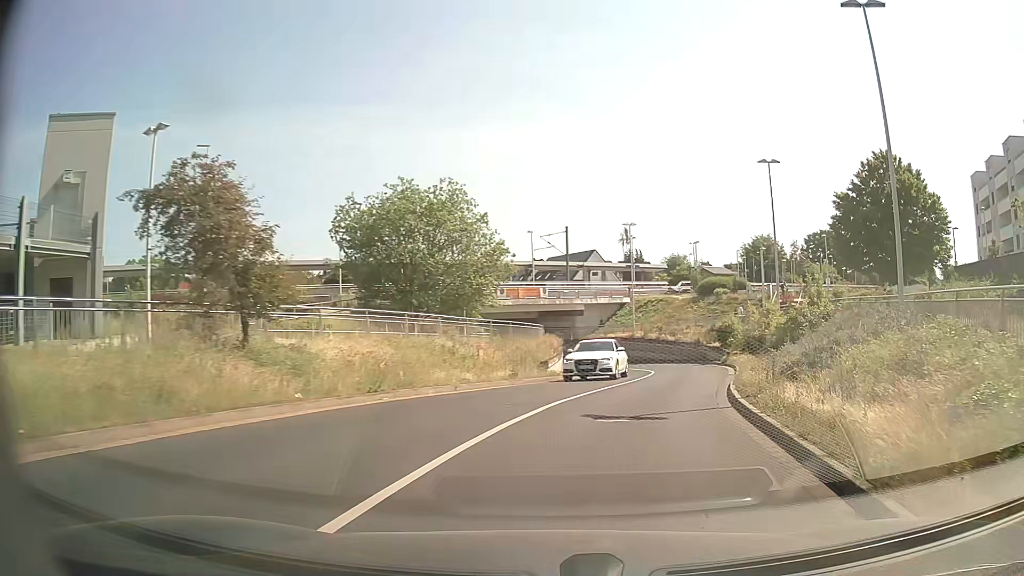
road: tertiary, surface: asphalt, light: Day
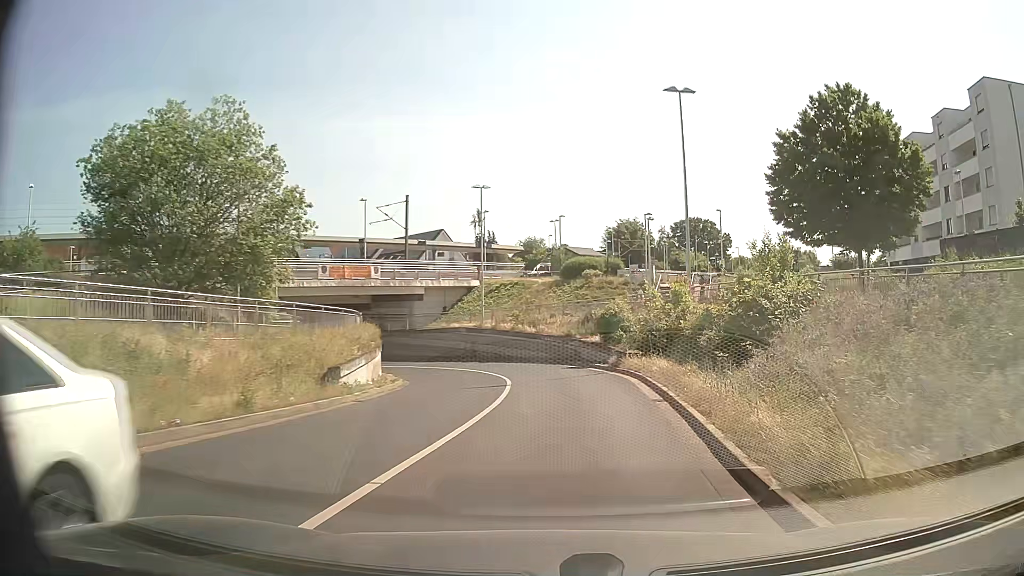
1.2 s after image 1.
(+1.4, +11.4) m; +13°
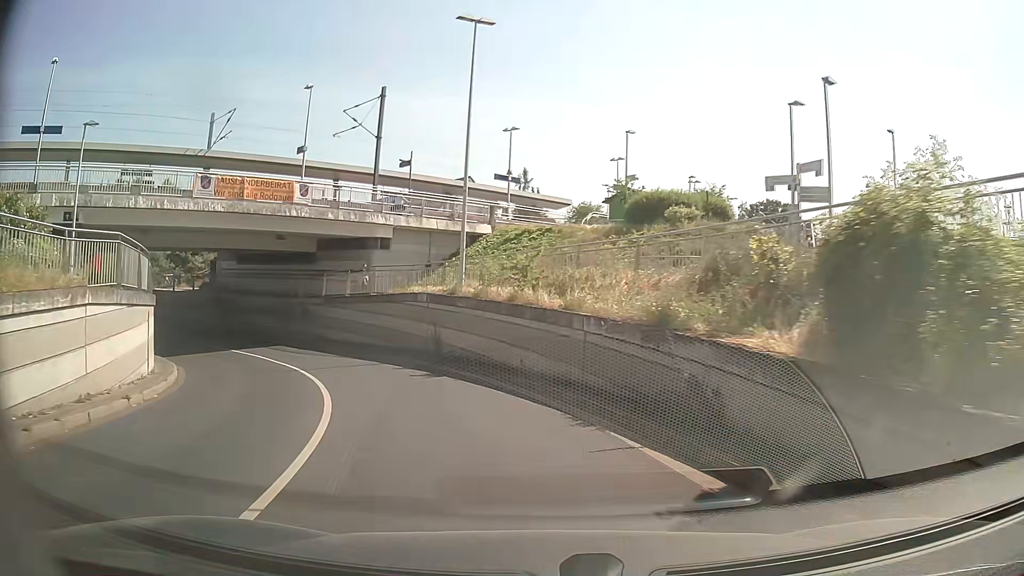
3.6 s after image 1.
(+0.5, +23.8) m; -4°
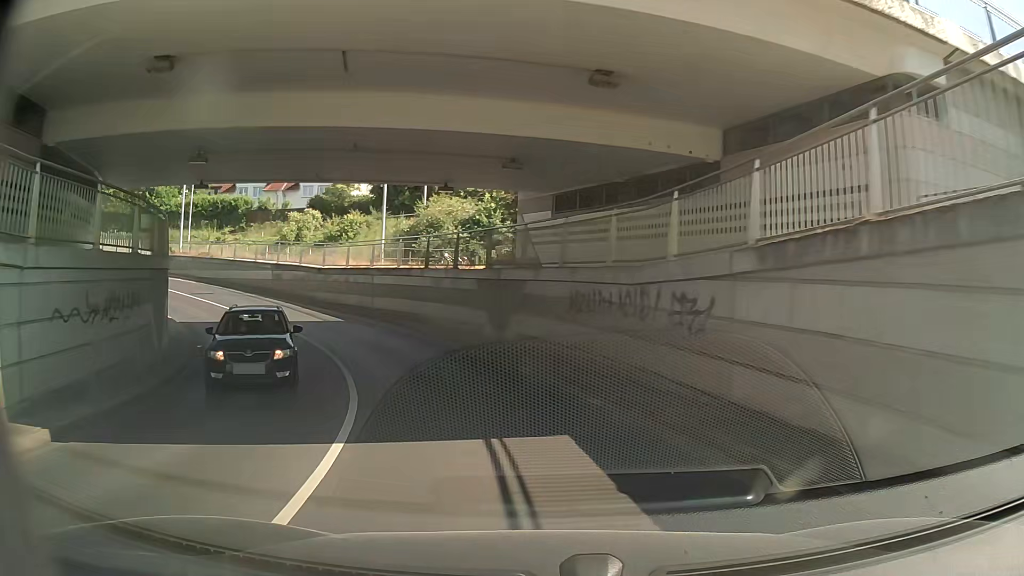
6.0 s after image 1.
(-6.8, +23.1) m; -34°
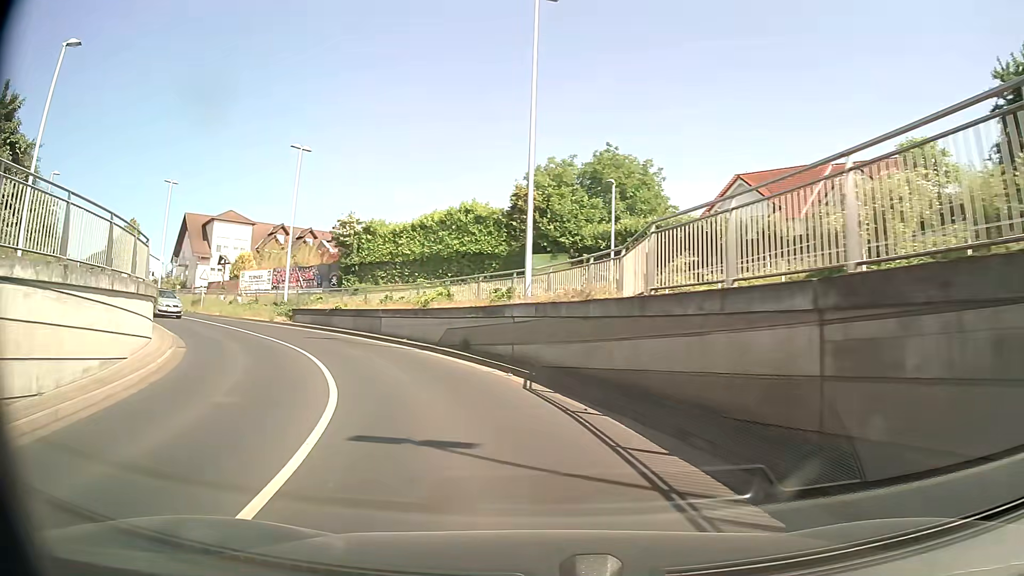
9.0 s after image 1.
(-11.1, +30.0) m; -44°
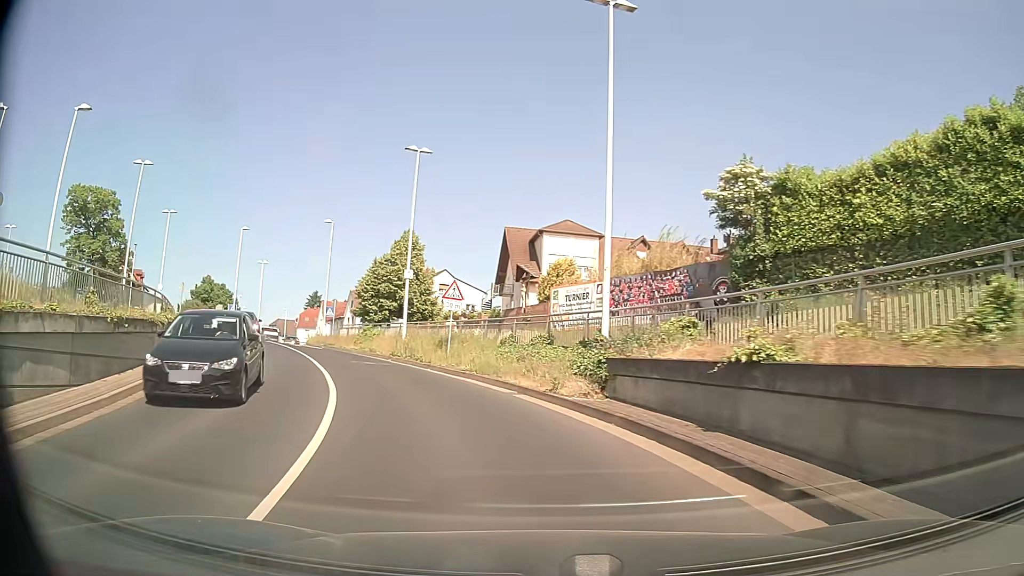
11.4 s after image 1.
(-6.4, +21.8) m; -32°
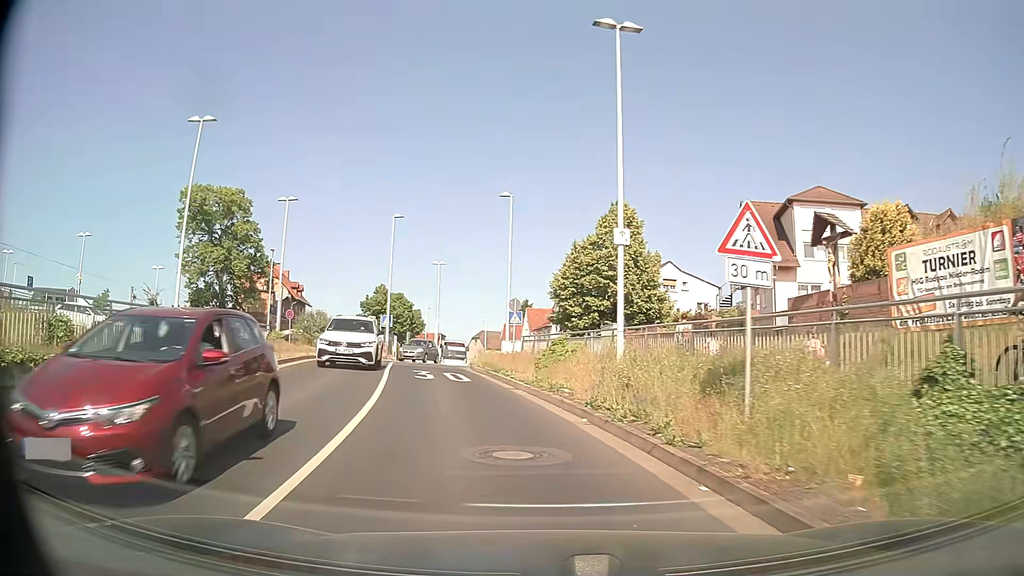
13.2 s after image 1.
(-2.5, +14.8) m; -18°
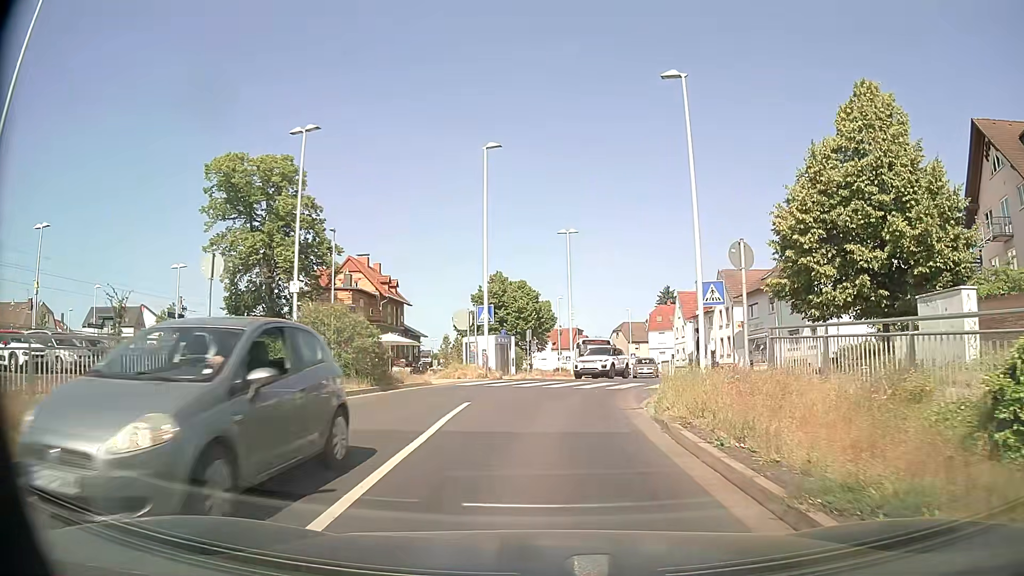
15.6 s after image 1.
(-2.4, +17.6) m; -12°
(0, +10) (+1, +20) (+4, +29) (+8, +38) (+10, +48) (+10, +58) (+10, +68) (+10, +78) (+9, +88) (+9, +98) m
